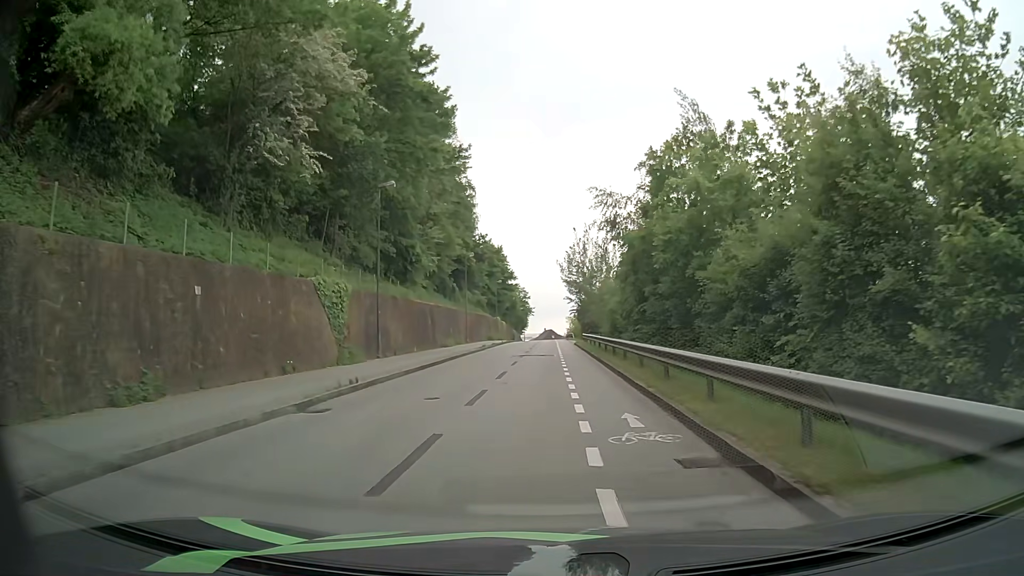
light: Day
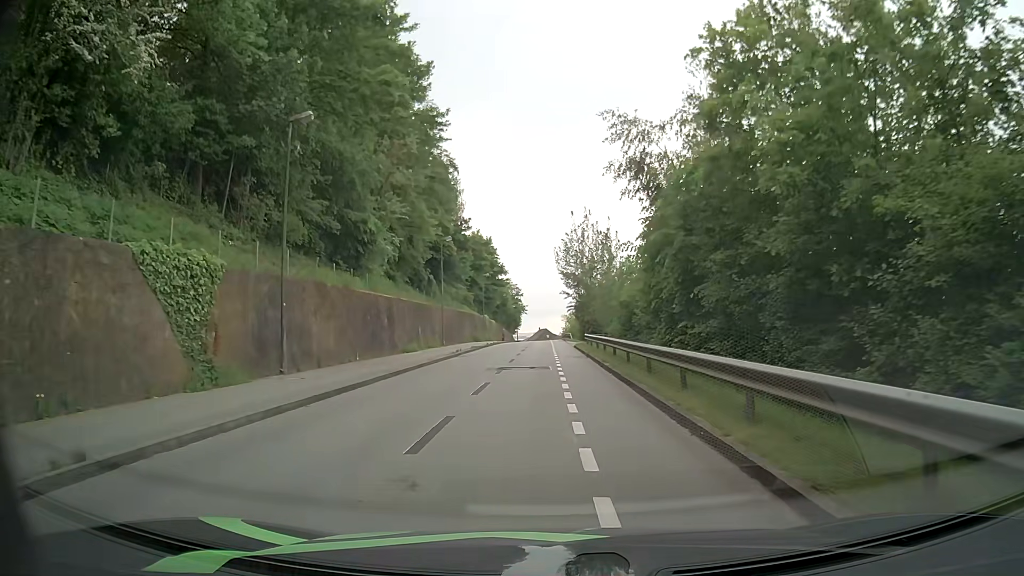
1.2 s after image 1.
(0.0, +10.5) m; +1°
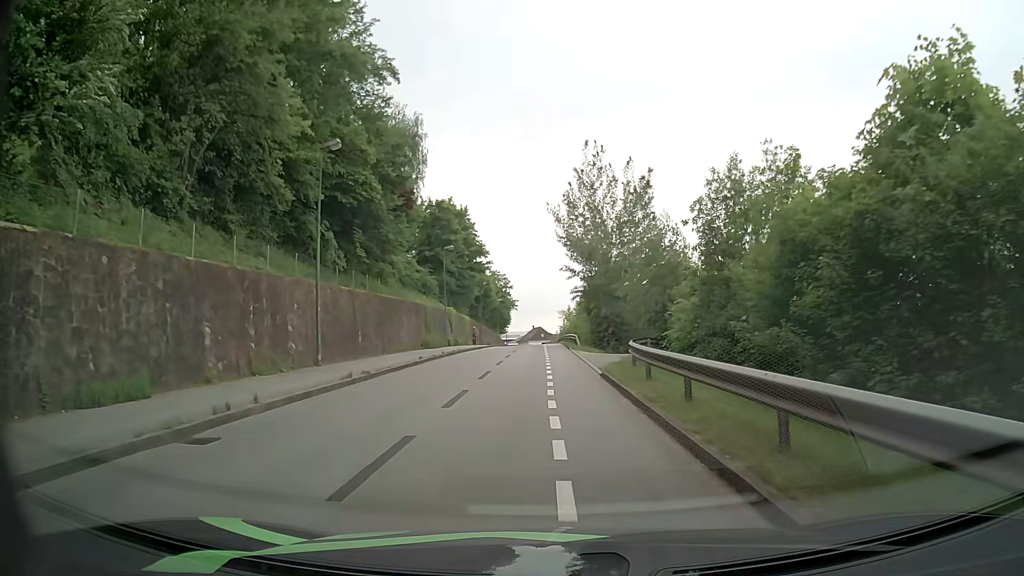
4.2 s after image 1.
(-0.2, +26.1) m; +1°
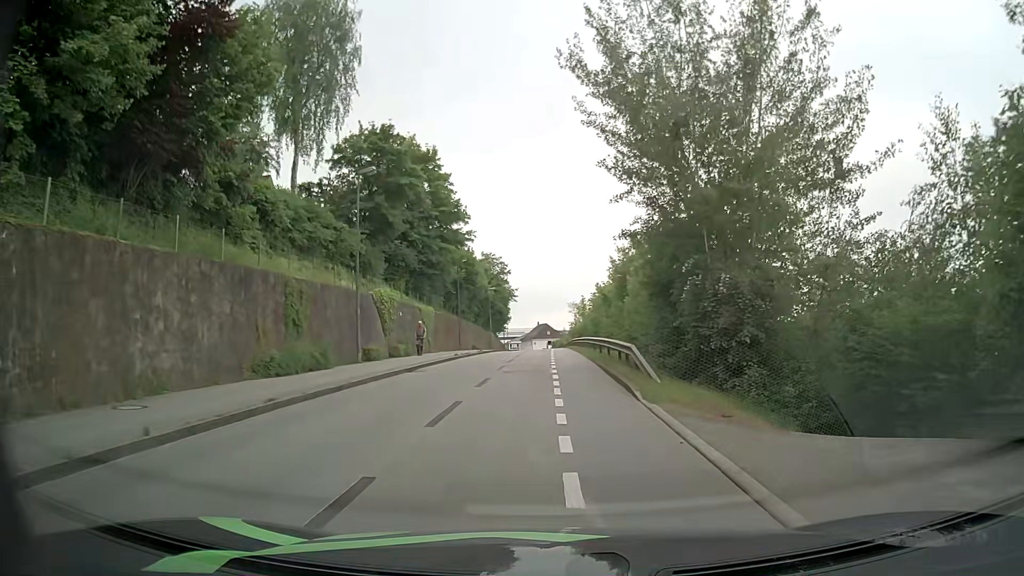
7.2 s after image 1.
(-0.6, +26.3) m; -1°
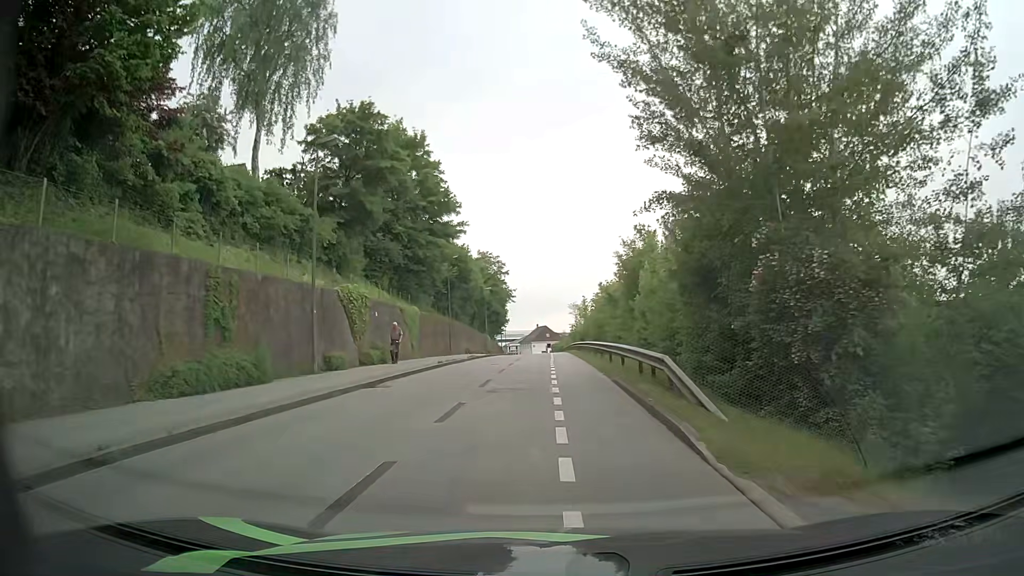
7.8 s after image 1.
(0.0, +5.2) m; 0°
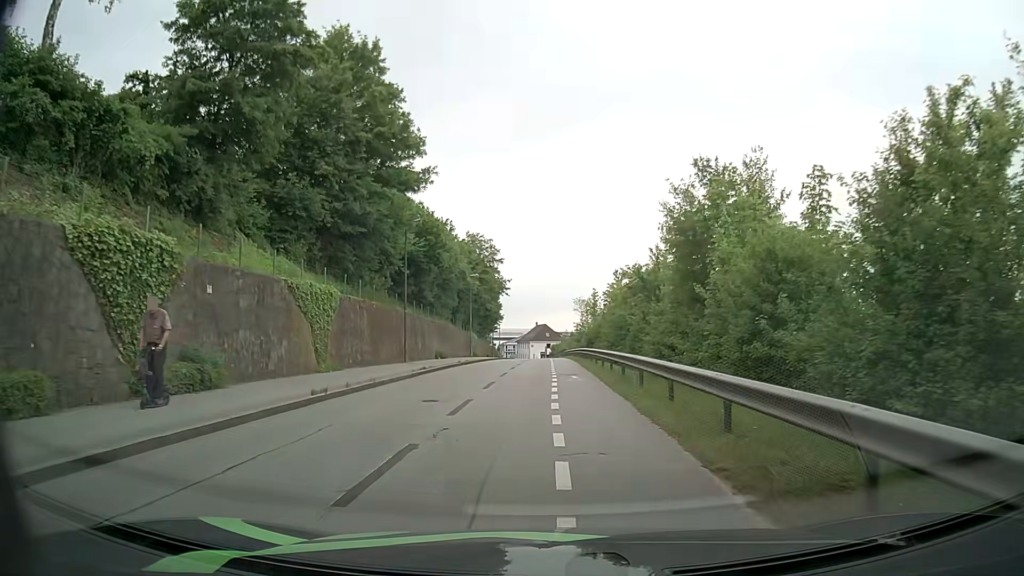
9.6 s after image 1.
(0.0, +16.5) m; 0°
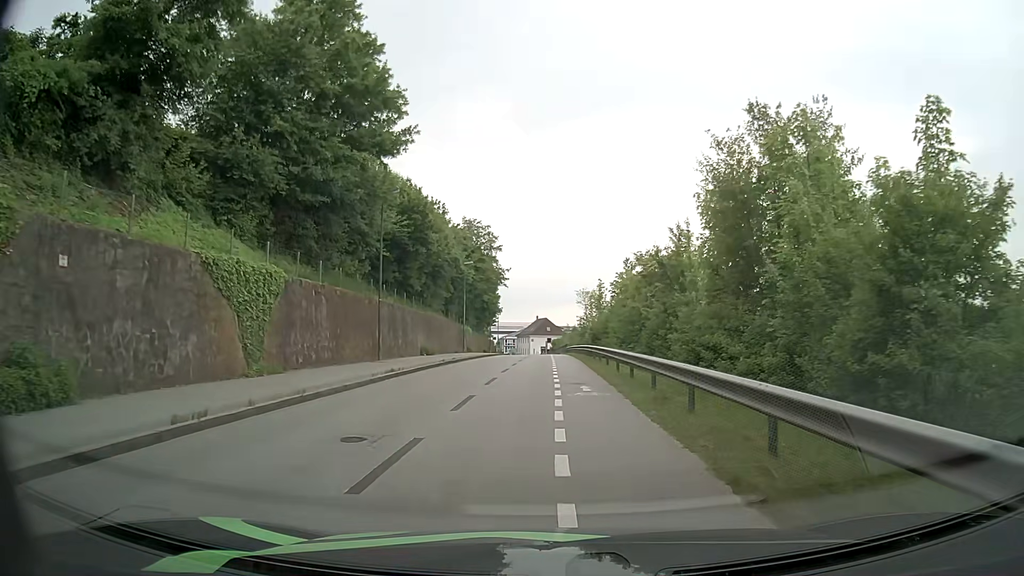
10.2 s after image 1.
(0.0, +5.8) m; 0°
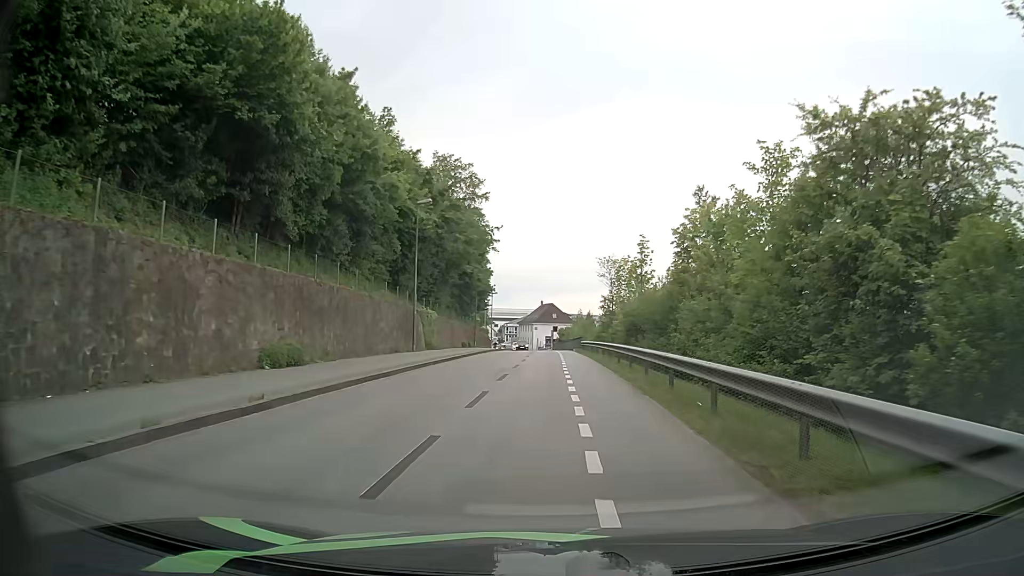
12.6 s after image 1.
(-0.1, +24.4) m; 0°
(0, +10) (0, +20) (0, +30) (0, +40) (0, +50) (0, +60) (0, +70) (0, +80) (0, +90) (-1, +100) m
